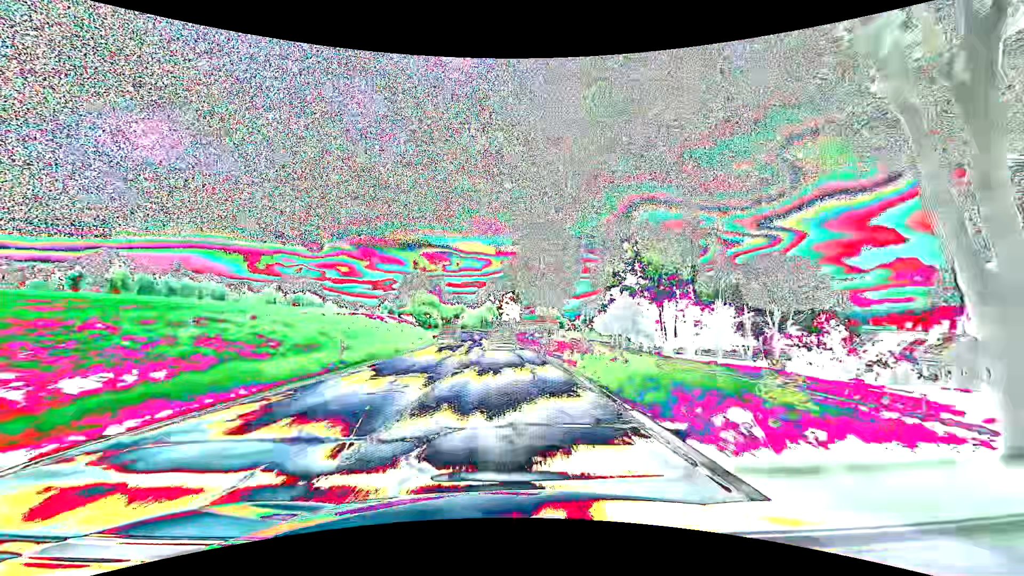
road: secondary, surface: asphalt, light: Day
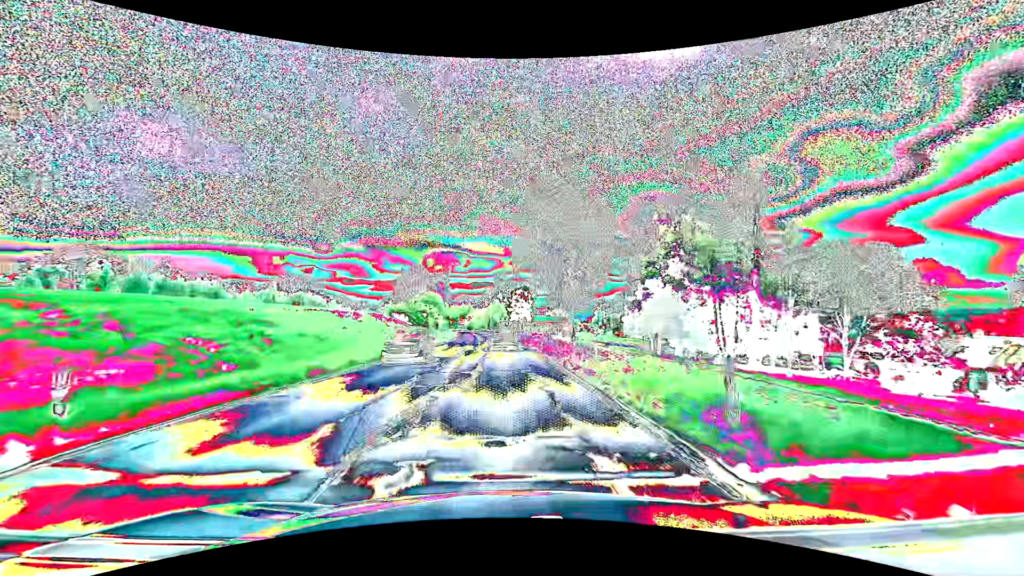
(-0.1, +12.6) m; -1°
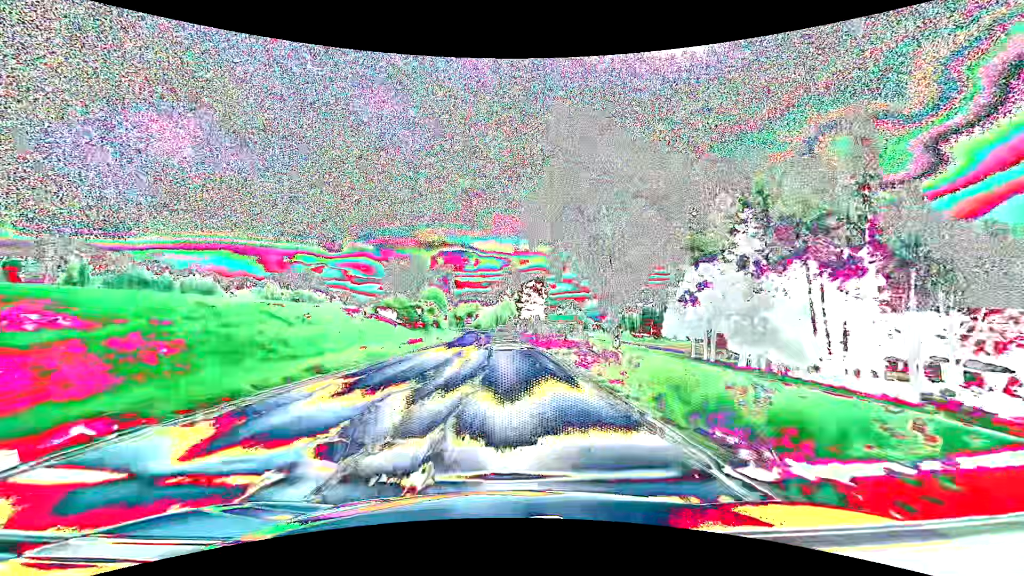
(-0.1, +12.6) m; -1°
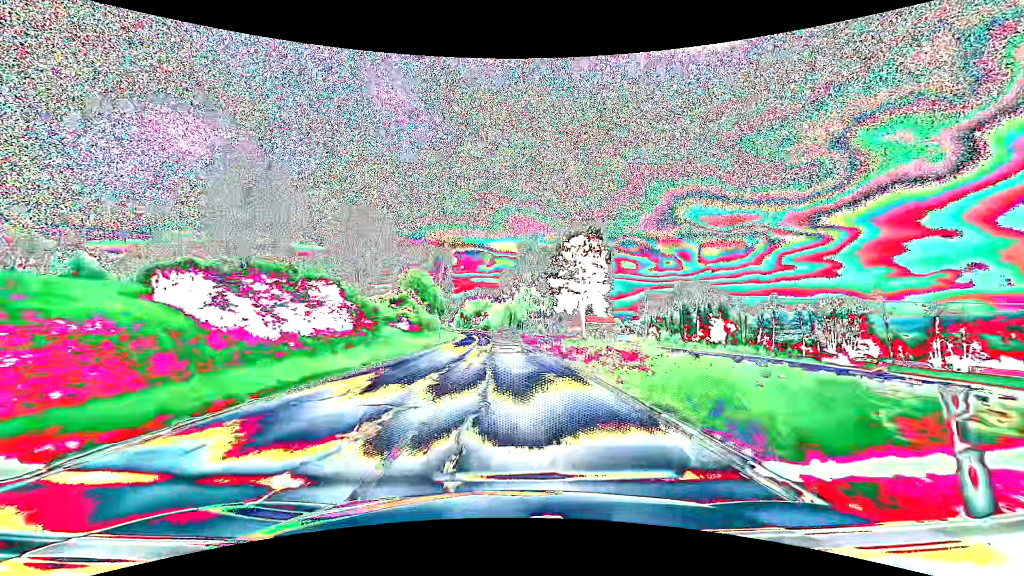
(-0.8, +37.6) m; -2°
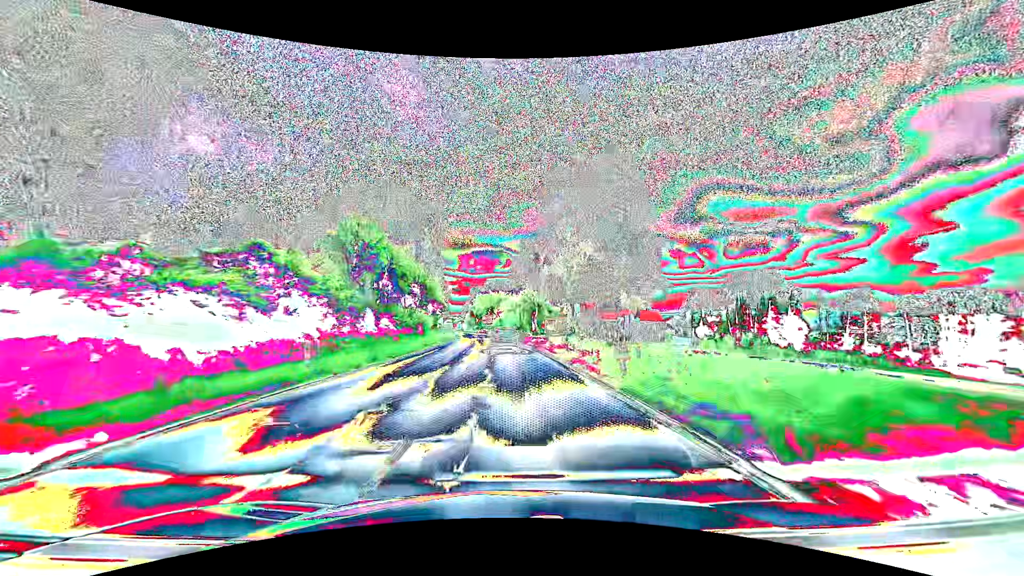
(-0.6, +37.2) m; -3°
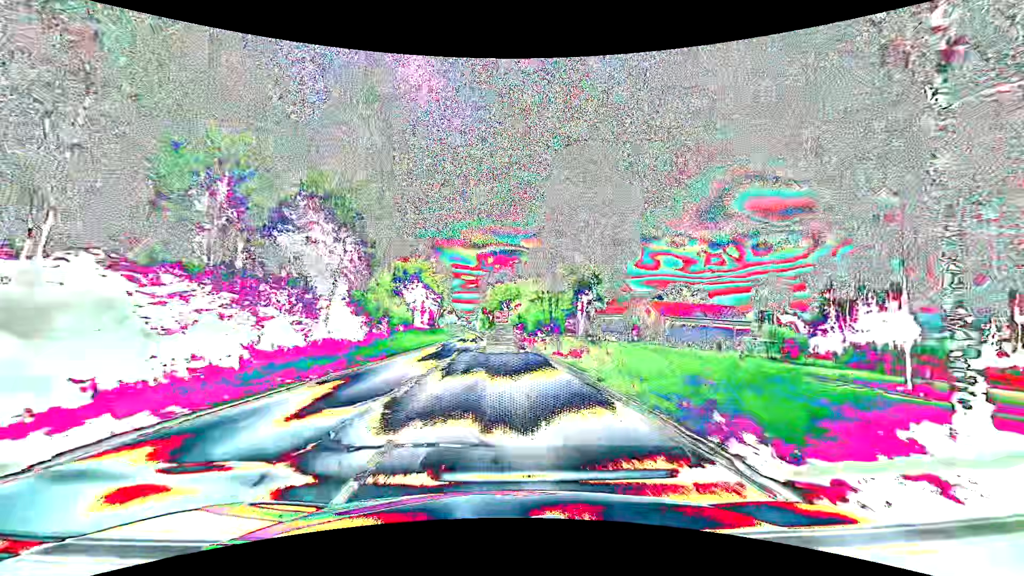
(-0.2, +36.6) m; -2°
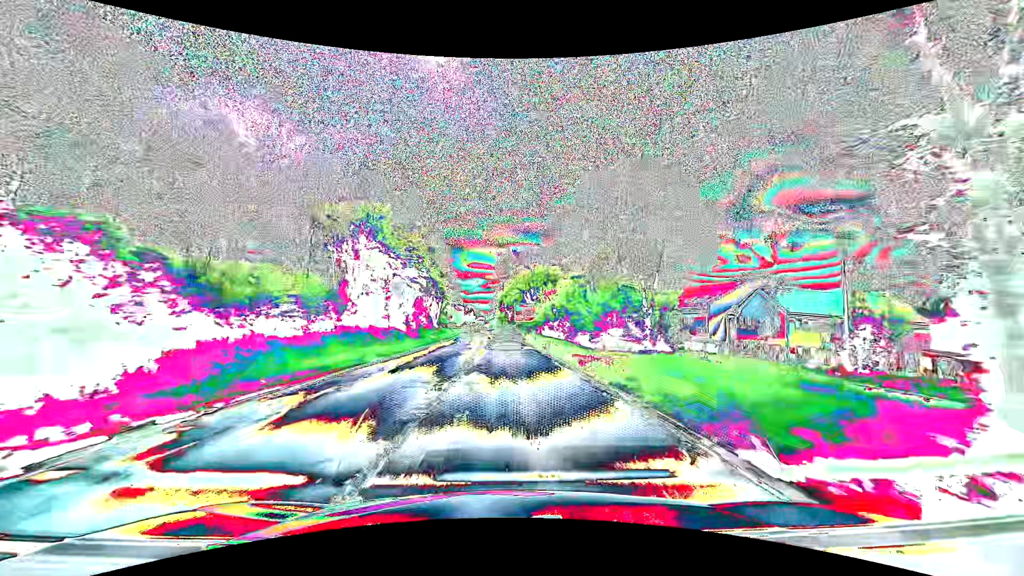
(-0.8, +34.8) m; -2°
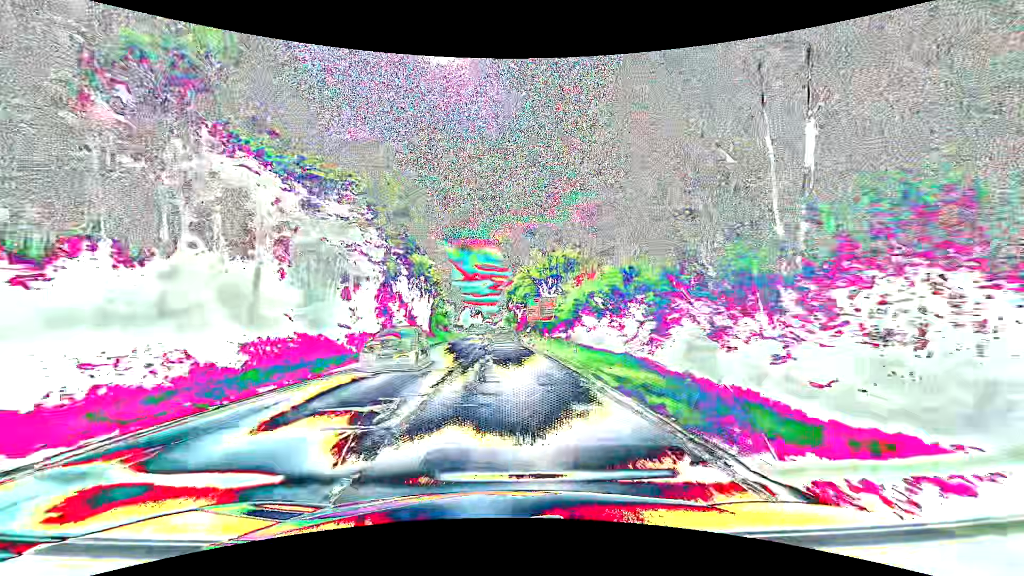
(-0.1, +22.2) m; -1°
(0, +10) (0, +20) (0, +30) (-1, +40) (-1, +50) (-2, +60) (-2, +70) (-2, +80) (-3, +90) (-3, +100) m
